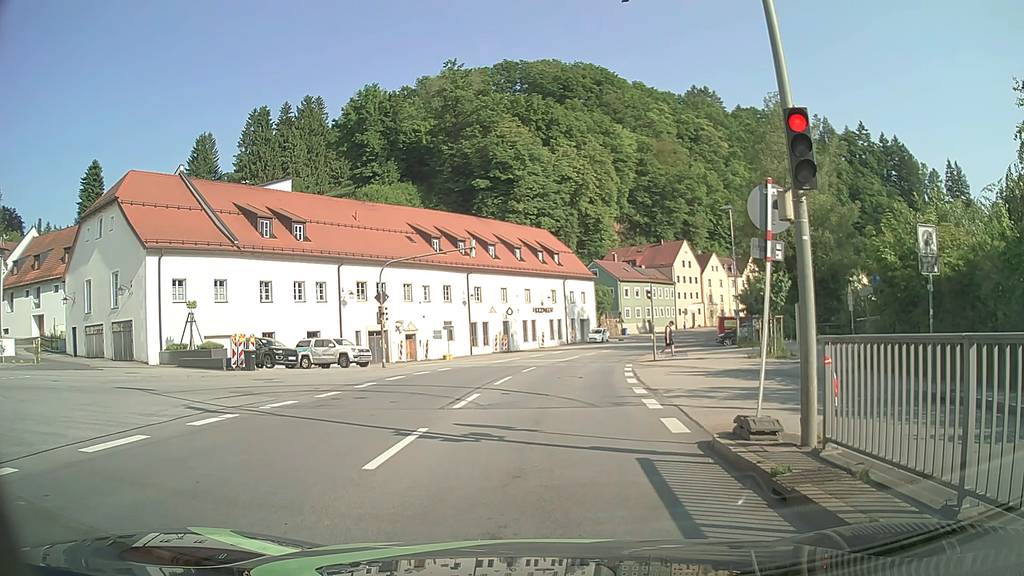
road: primary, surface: asphalt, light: Day
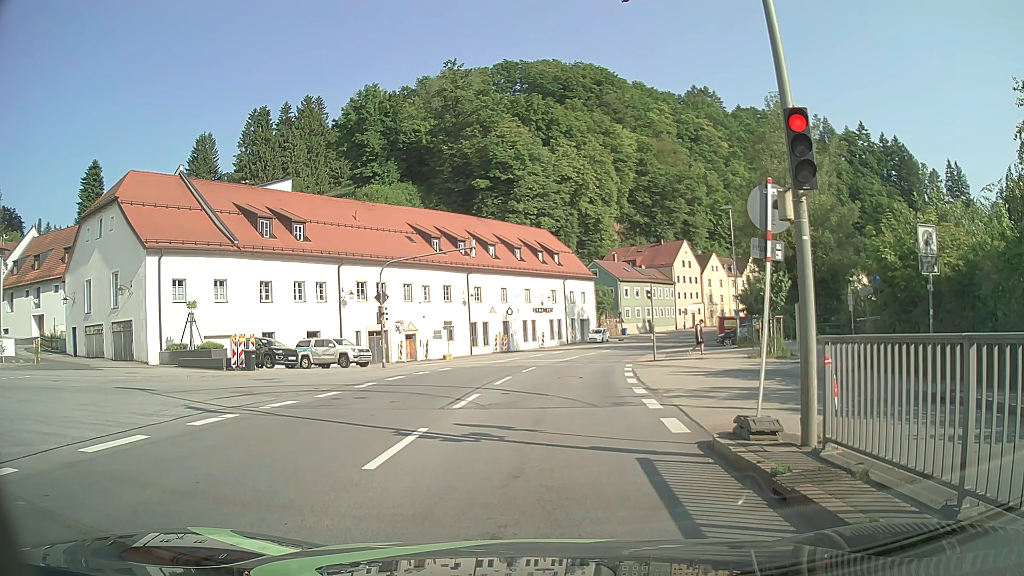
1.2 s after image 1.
(0.0, 0.0) m; 0°
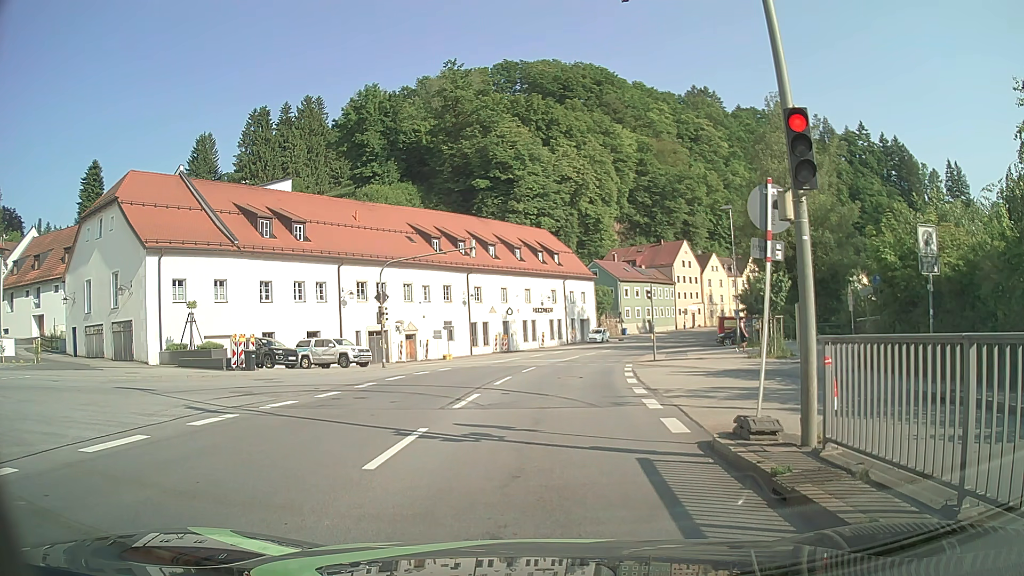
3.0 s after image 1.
(0.0, 0.0) m; 0°
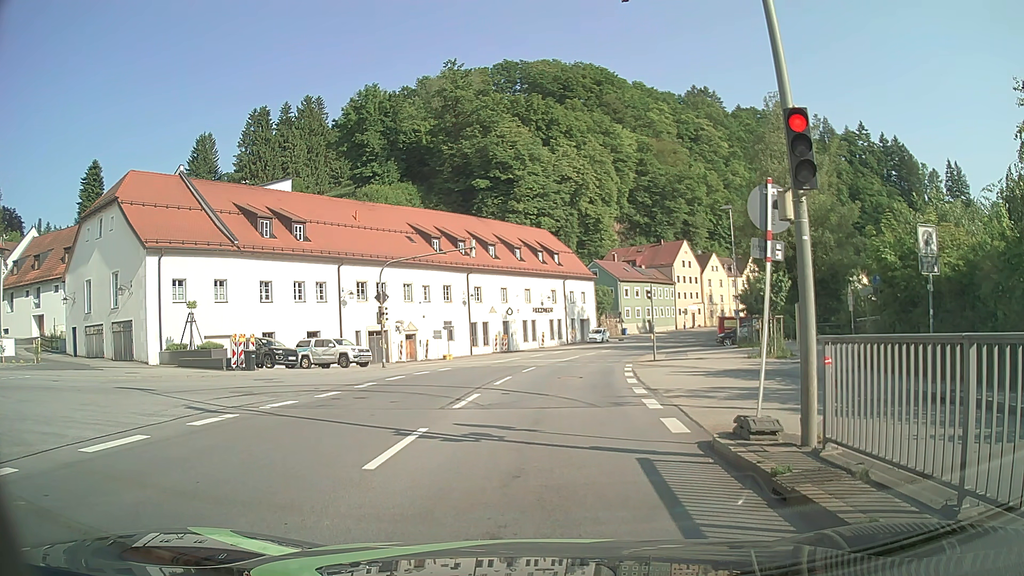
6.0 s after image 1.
(0.0, 0.0) m; 0°
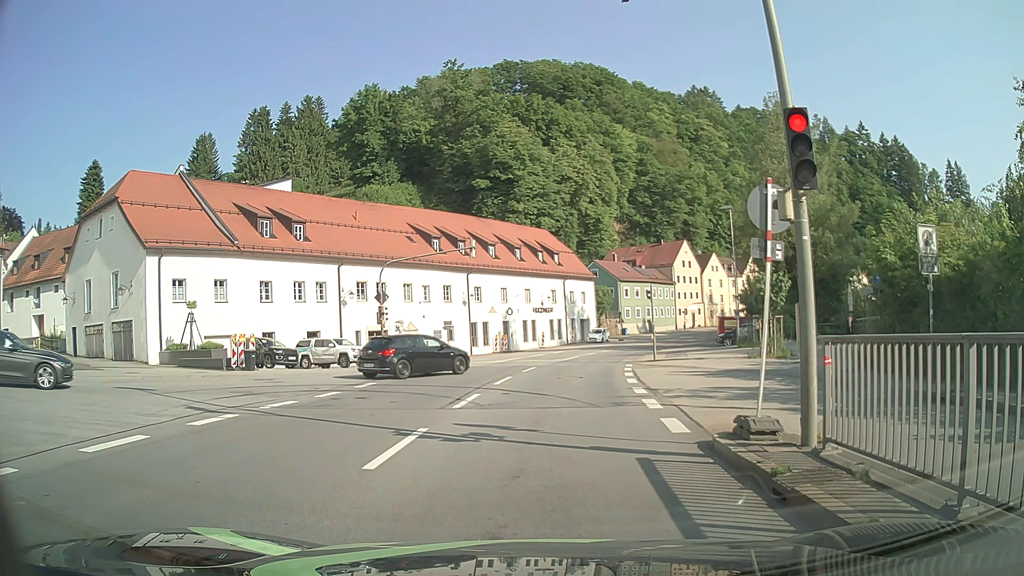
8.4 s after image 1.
(0.0, 0.0) m; 0°
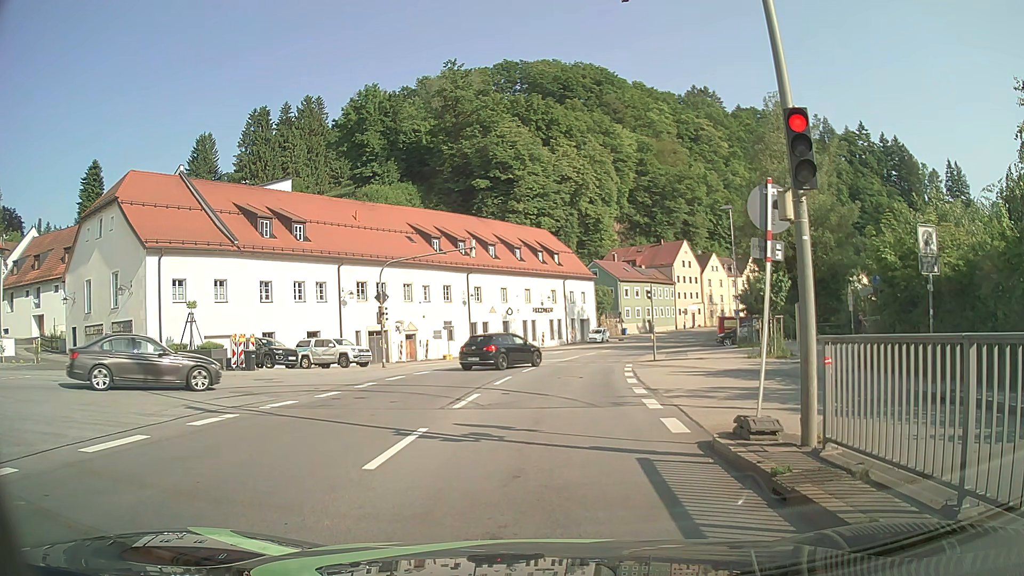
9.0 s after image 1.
(0.0, 0.0) m; 0°
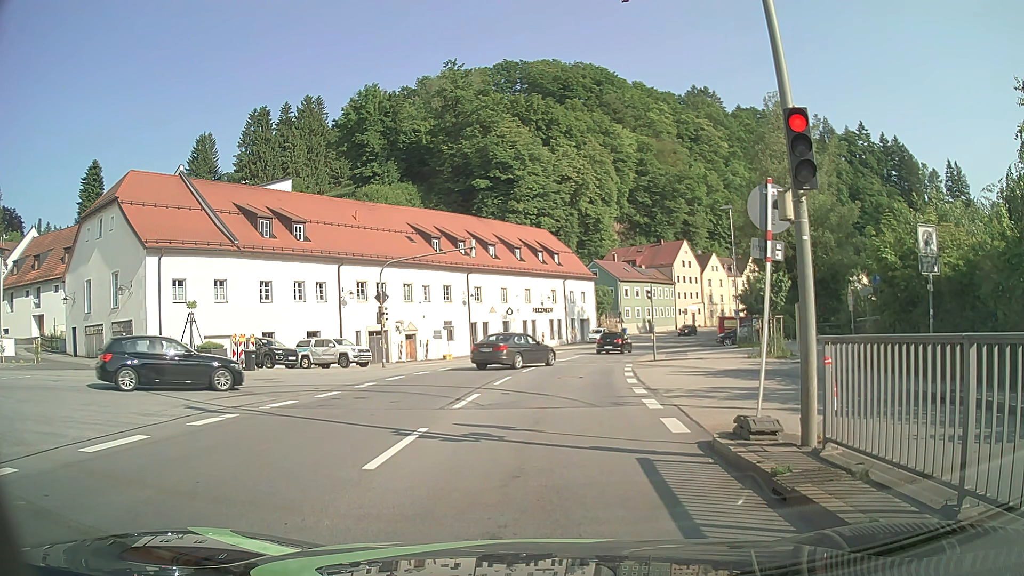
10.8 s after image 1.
(0.0, 0.0) m; 0°
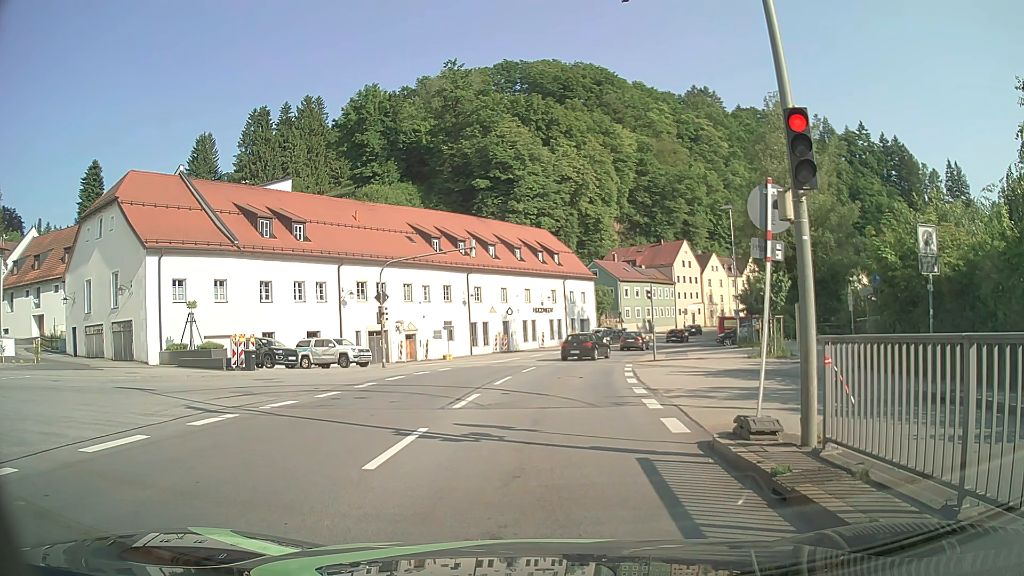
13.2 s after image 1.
(0.0, 0.0) m; 0°
(0, +10) (+1, +20) (+2, +30) (+4, +40) (+6, +49) (+9, +59) (+13, +68) (+17, +77) (+22, +86) (+27, +95) m
